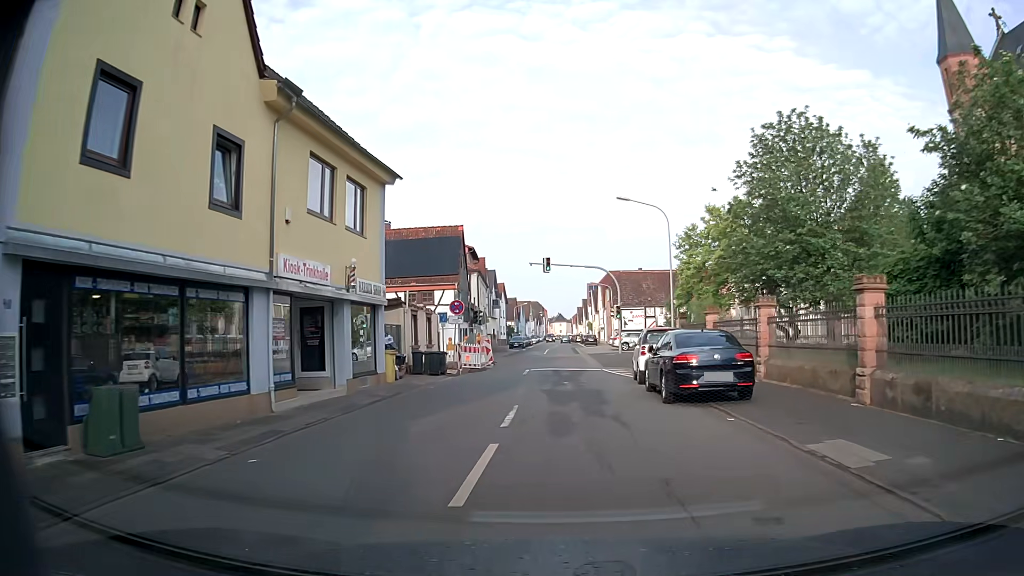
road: tertiary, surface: asphalt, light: Day
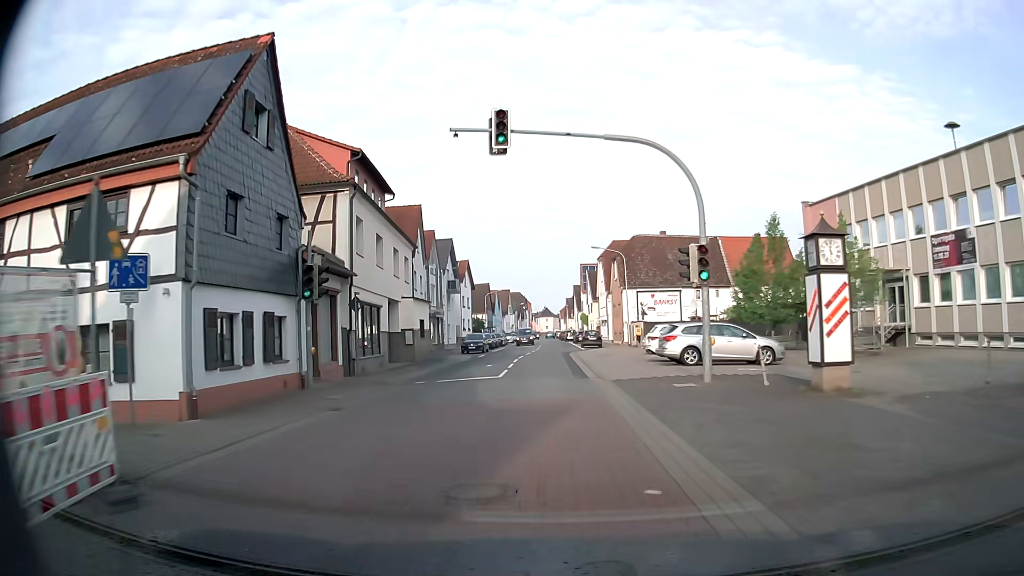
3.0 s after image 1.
(+0.4, +30.8) m; +1°
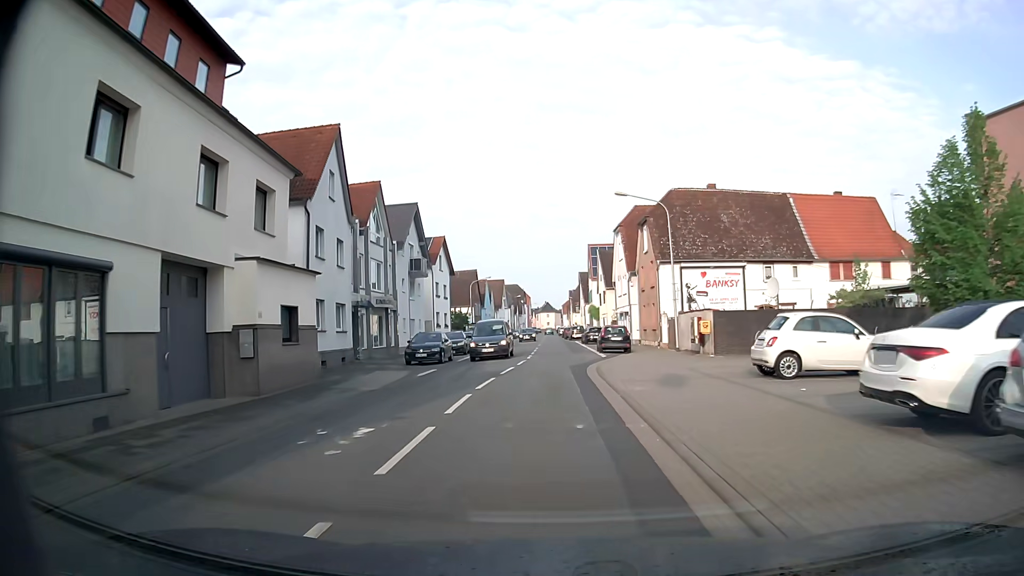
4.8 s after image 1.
(0.0, +19.4) m; 0°
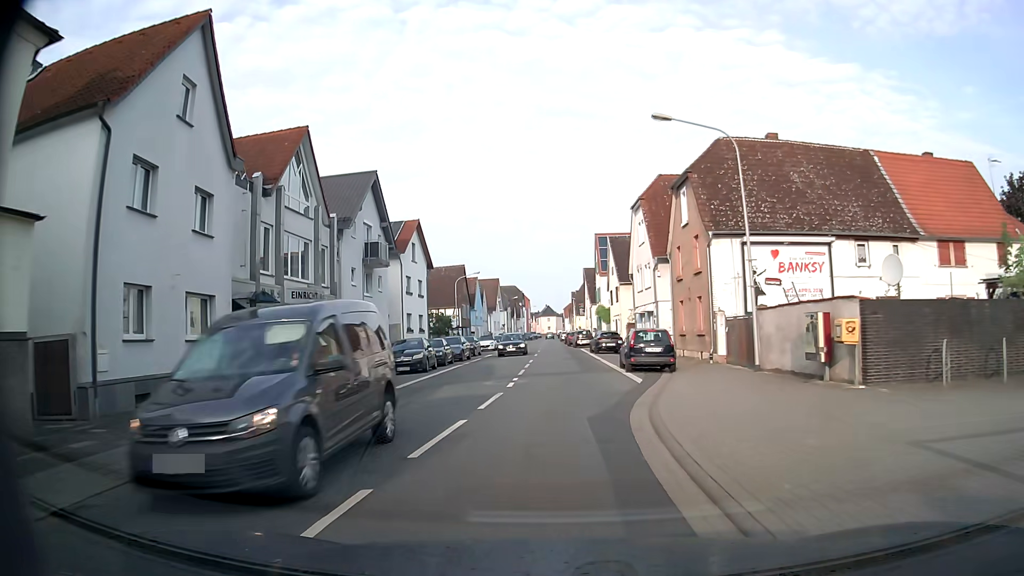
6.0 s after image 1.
(-0.1, +12.8) m; -2°
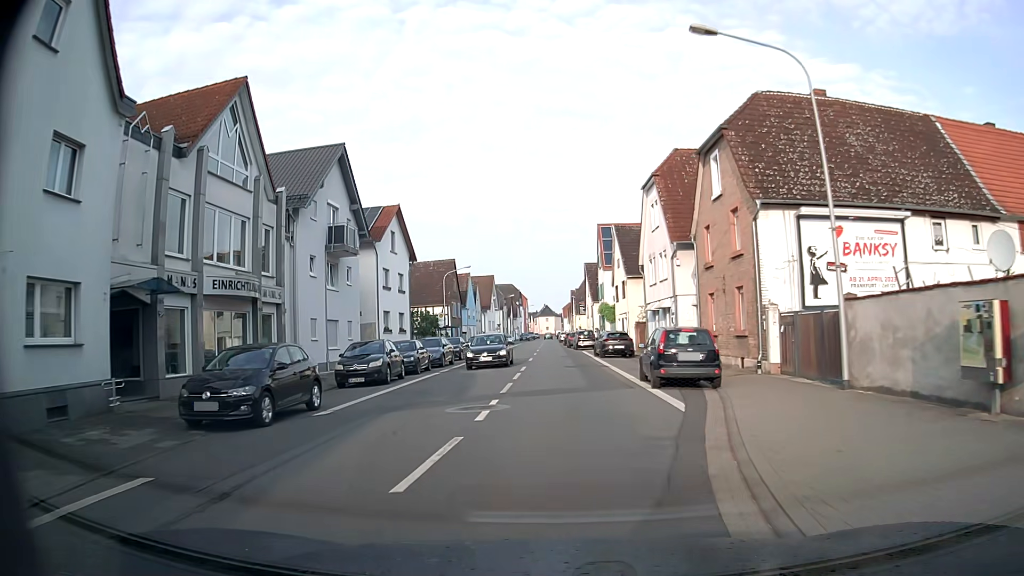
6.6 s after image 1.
(+0.2, +6.4) m; +2°
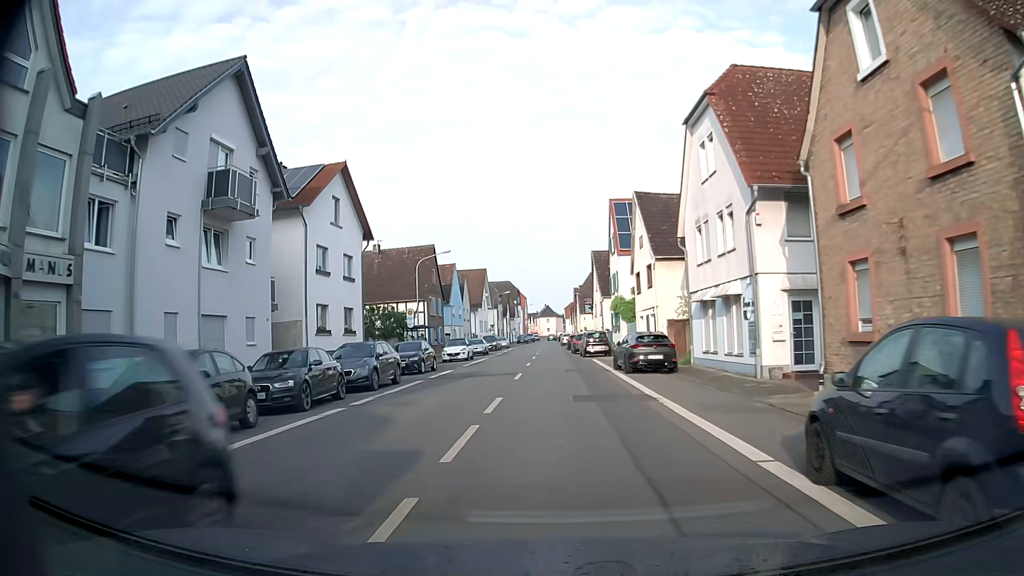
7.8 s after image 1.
(+0.1, +12.6) m; 0°
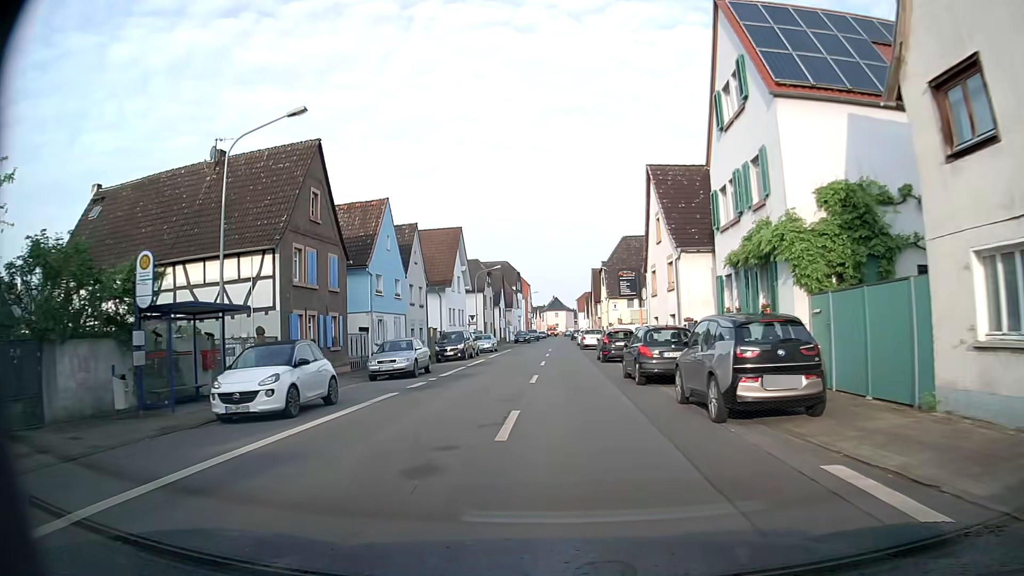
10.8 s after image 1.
(-0.2, +31.3) m; 0°
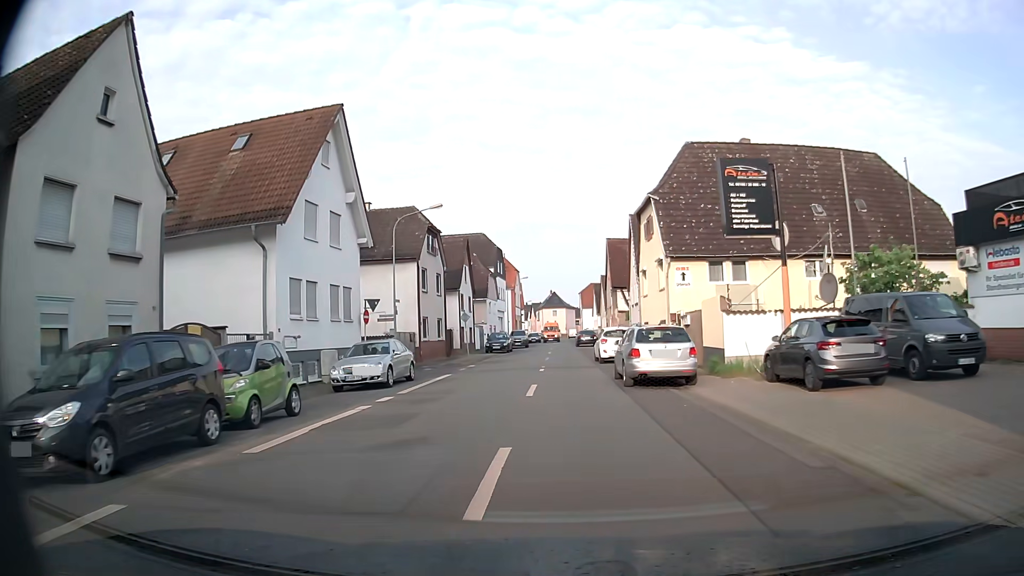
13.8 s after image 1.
(+0.3, +31.2) m; 0°
